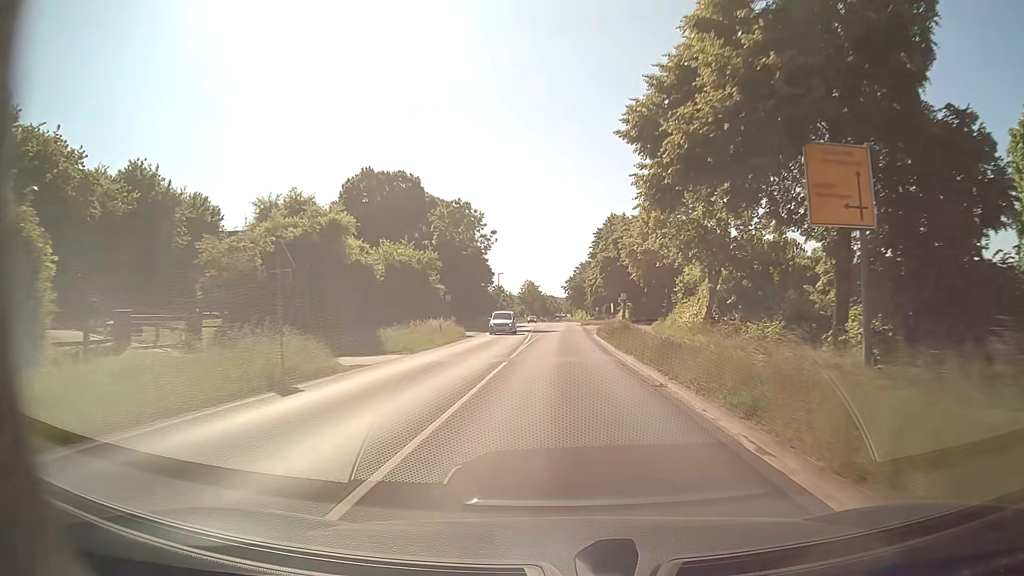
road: secondary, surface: asphalt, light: Day
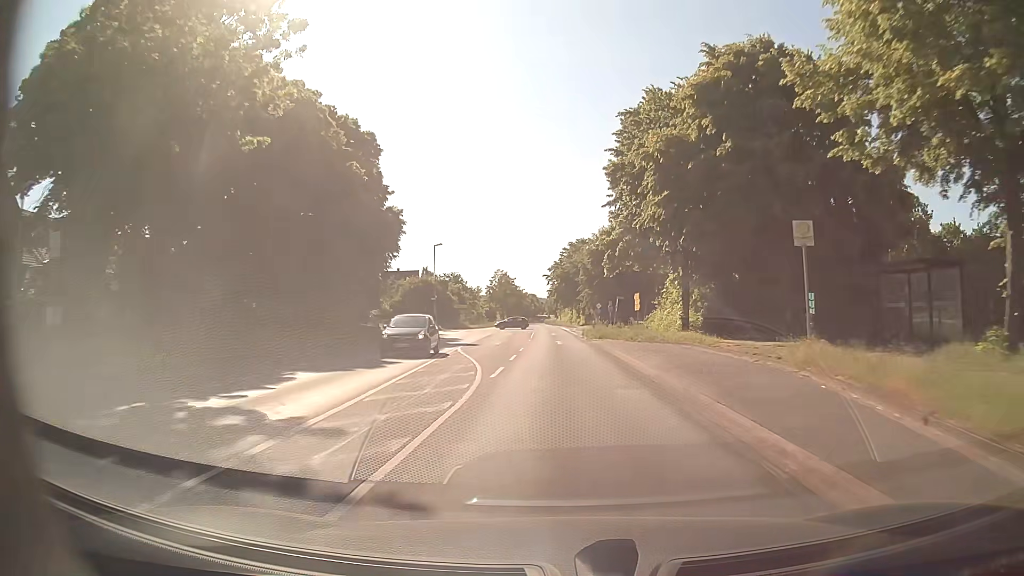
(+0.4, +54.0) m; +1°
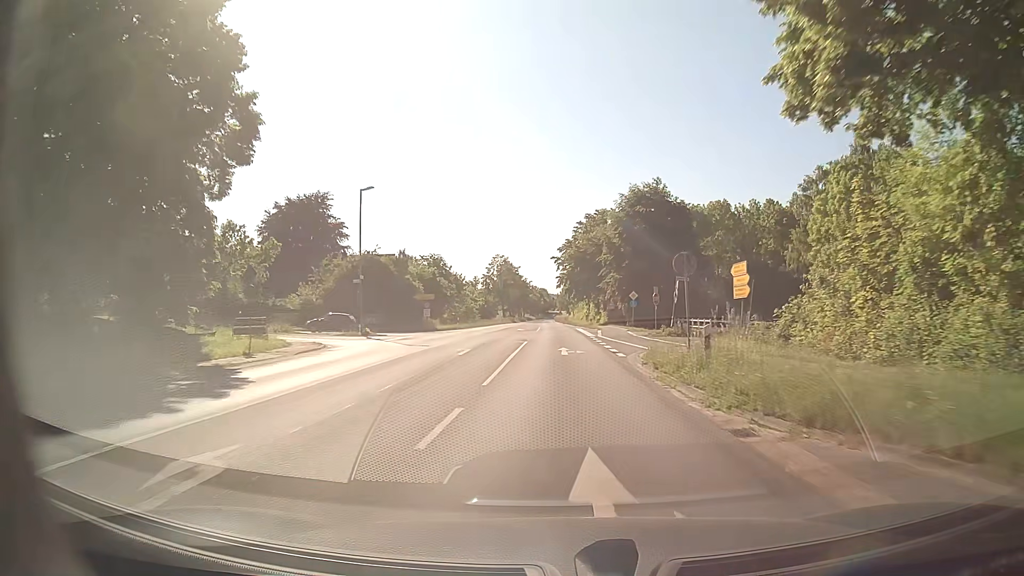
(-0.2, +32.4) m; -1°
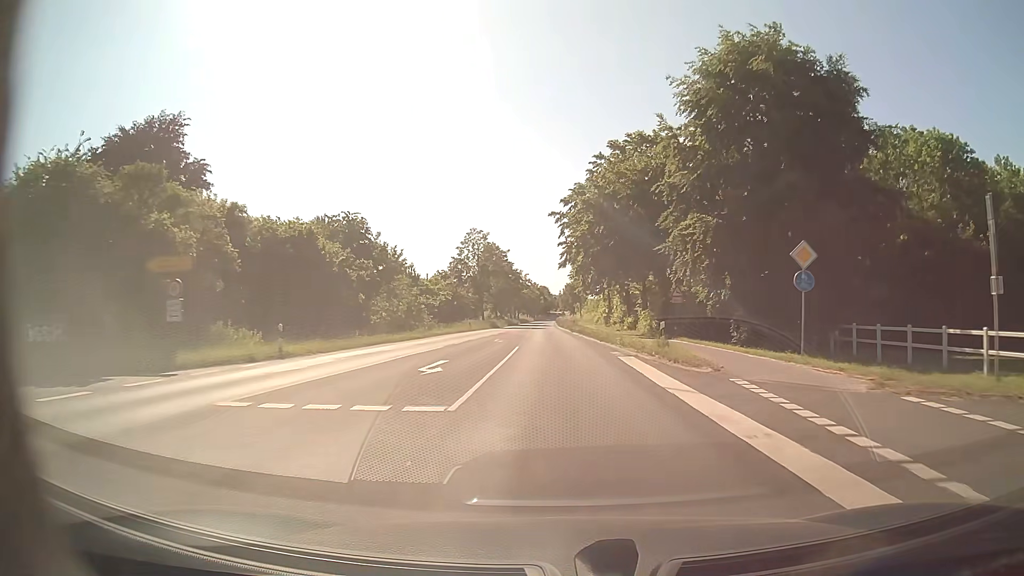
(0.0, +43.2) m; 0°
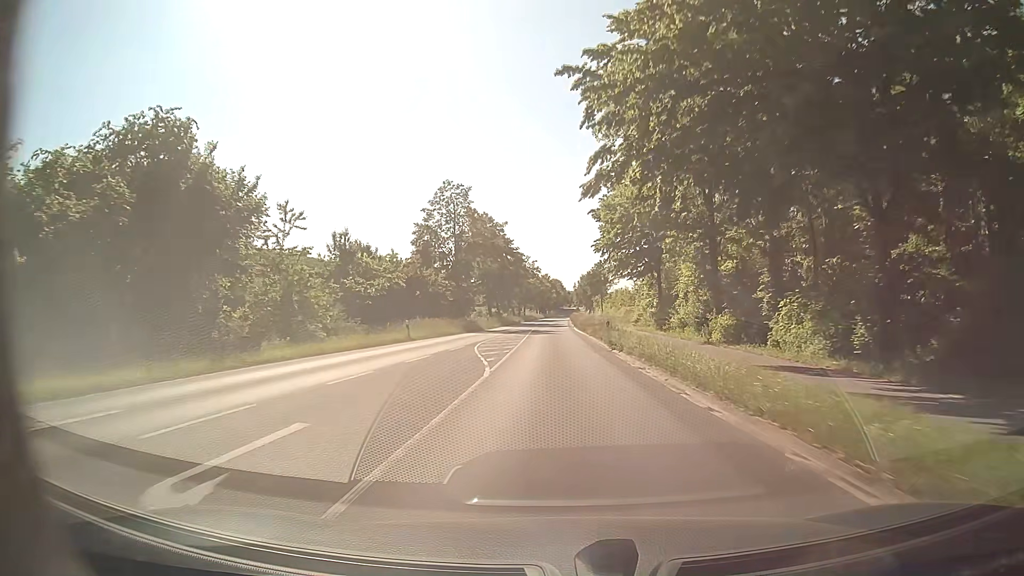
(-0.2, +32.3) m; -1°
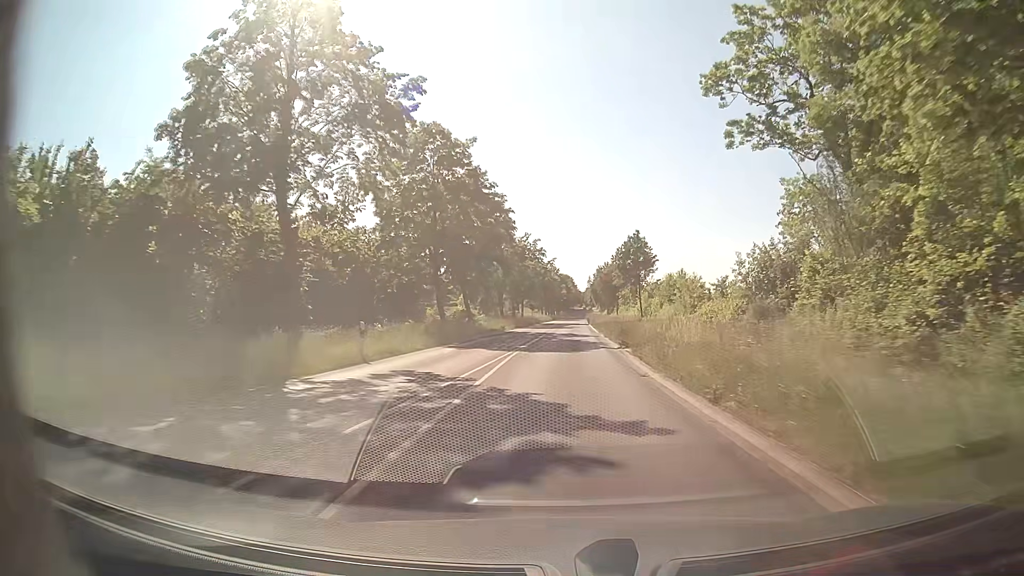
(-0.3, +43.2) m; -1°
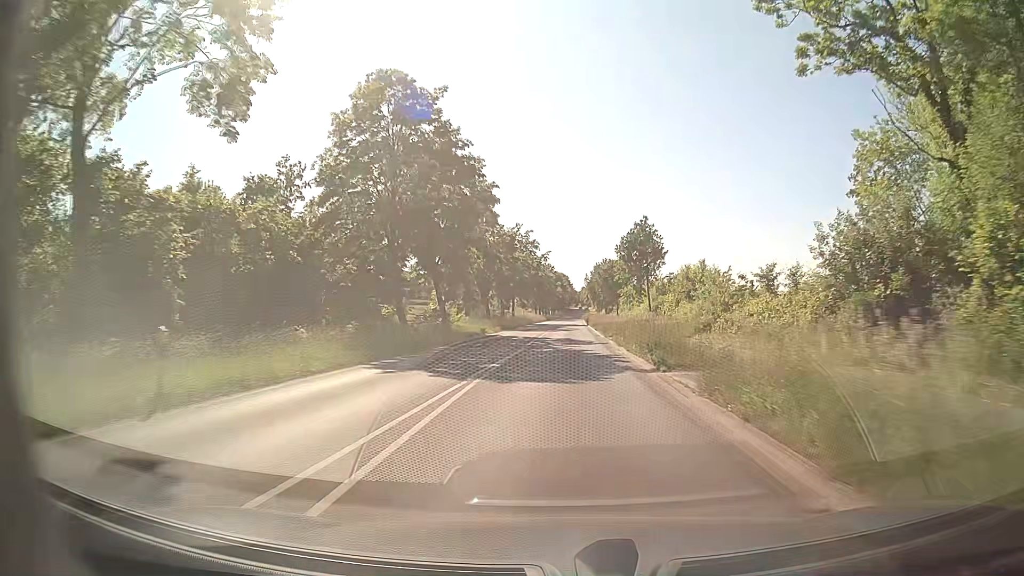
(0.0, +10.8) m; 0°
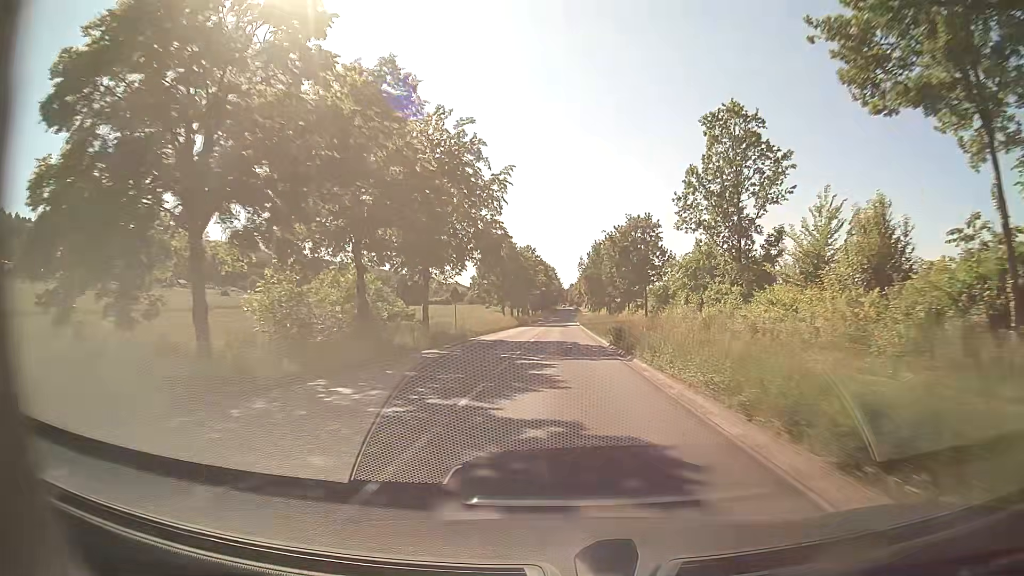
(+1.1, +54.0) m; +1°
(0, +10) (0, +20) (0, +30) (0, +40) (+1, +50) (+1, +60) (+1, +70) (+1, +80) (+1, +90) (+2, +100) m
